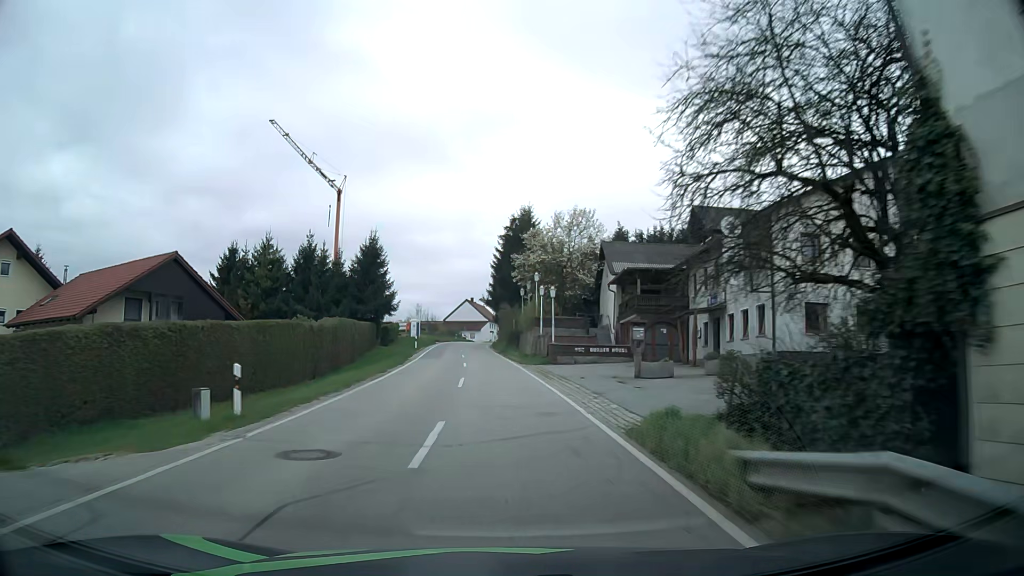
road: secondary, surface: asphalt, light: Day
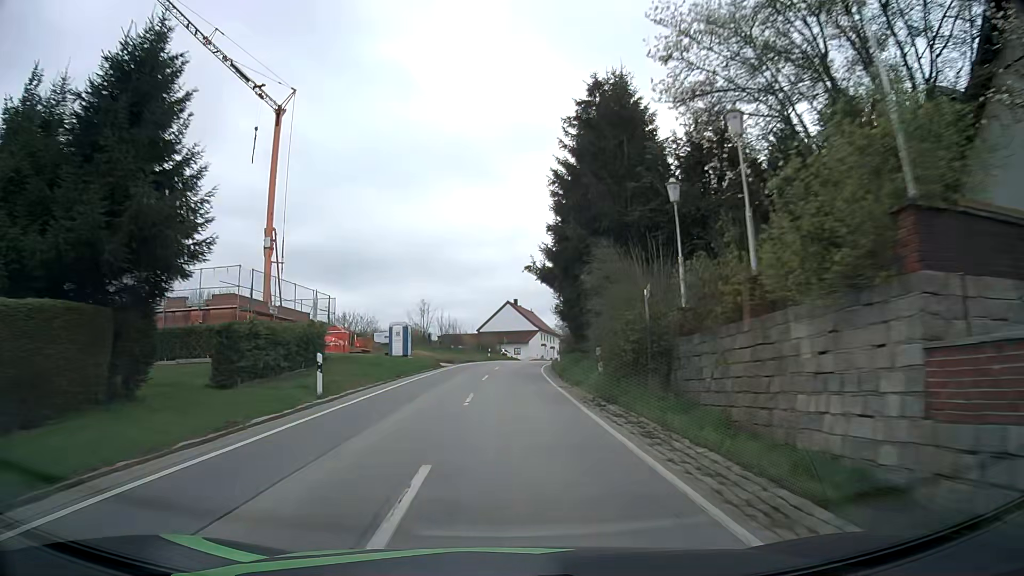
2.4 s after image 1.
(-0.9, +39.5) m; -4°
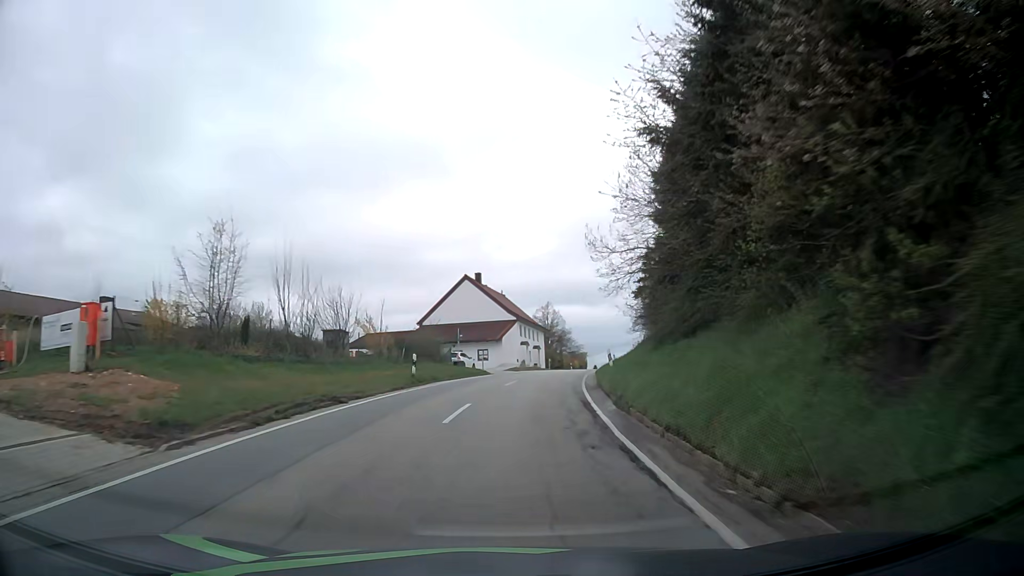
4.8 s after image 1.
(+0.5, +39.0) m; +3°
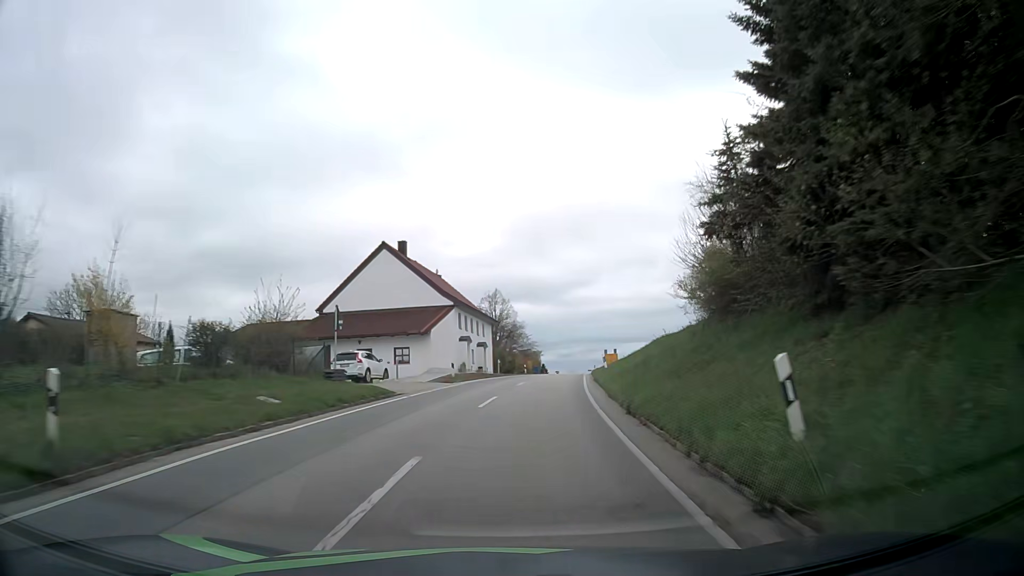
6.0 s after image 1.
(+0.6, +19.3) m; +4°
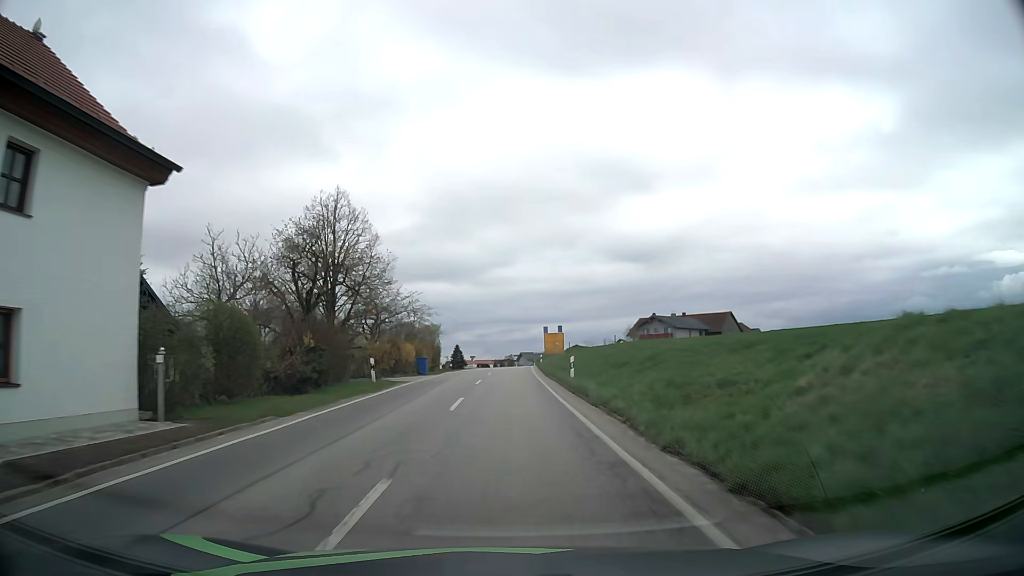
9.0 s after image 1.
(+4.2, +48.2) m; +7°
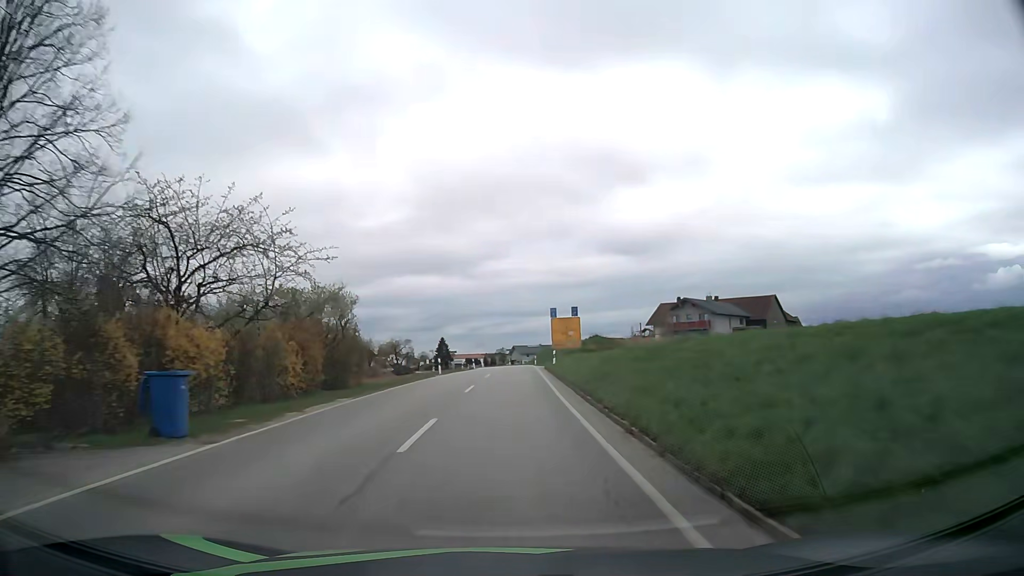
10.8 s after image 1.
(+0.2, +29.8) m; +1°
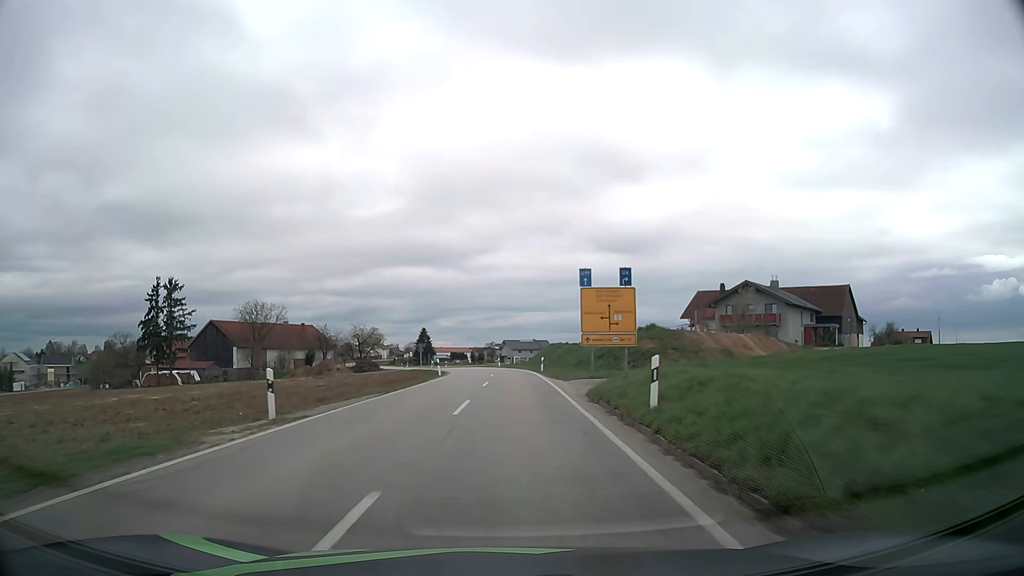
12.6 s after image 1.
(+0.2, +30.2) m; +1°
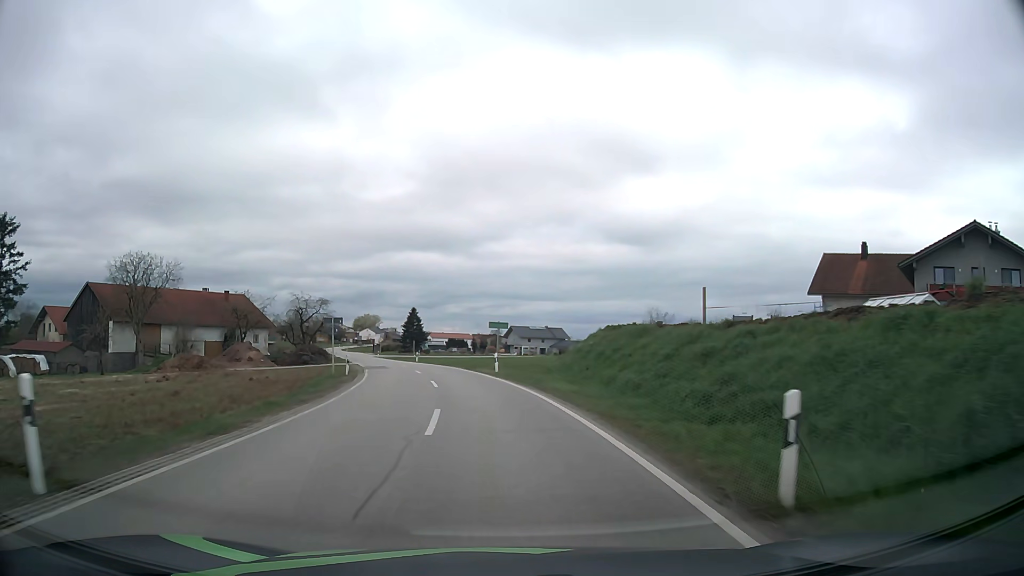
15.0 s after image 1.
(+0.2, +39.4) m; 0°
(0, +10) (-1, +20) (-2, +30) (-4, +40) (-6, +49) (-9, +59) (-11, +69) (-14, +79) (-16, +88) (-19, +98) m
